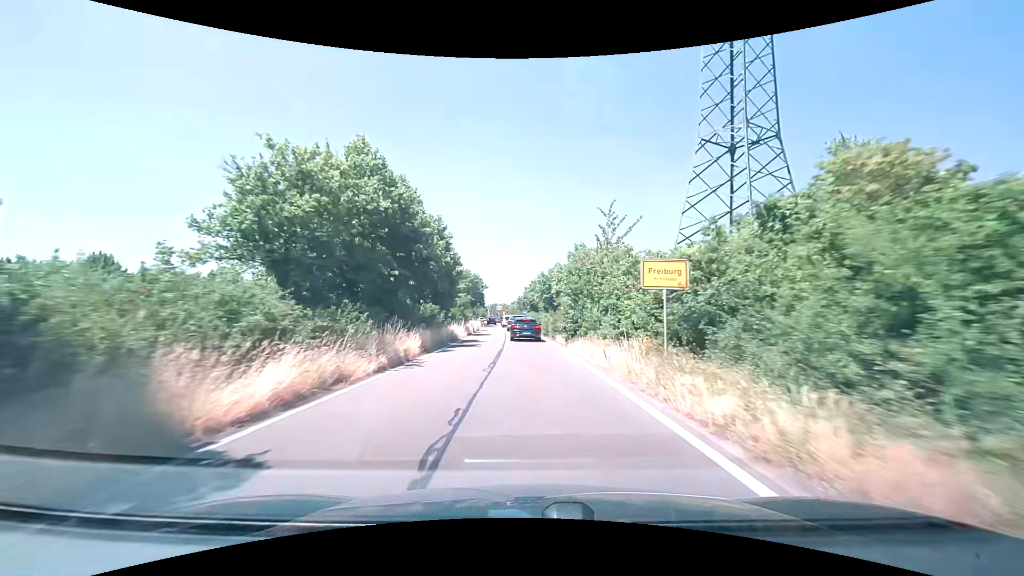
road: trunk_link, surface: asphalt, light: Day
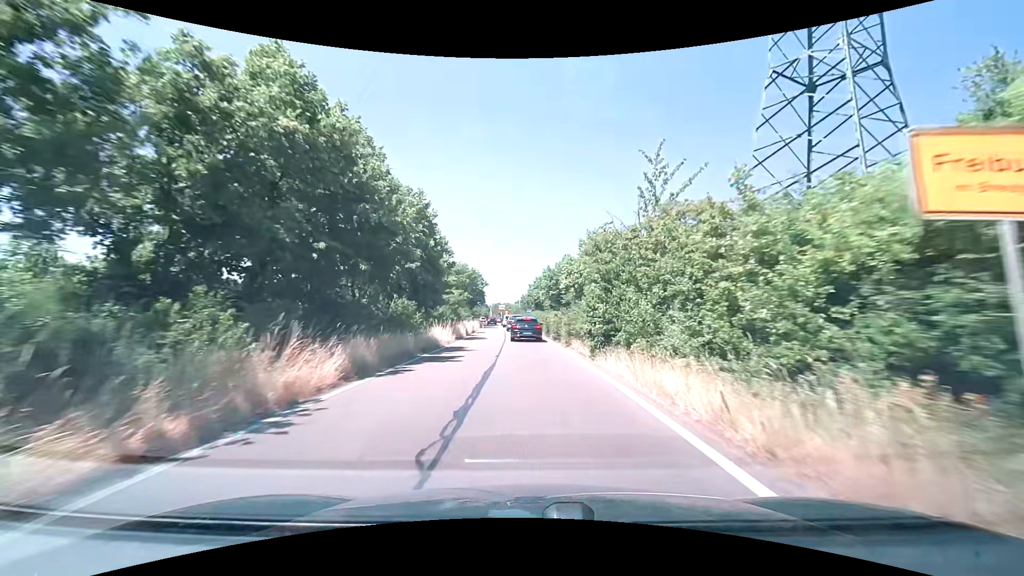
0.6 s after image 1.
(0.0, +8.2) m; -1°
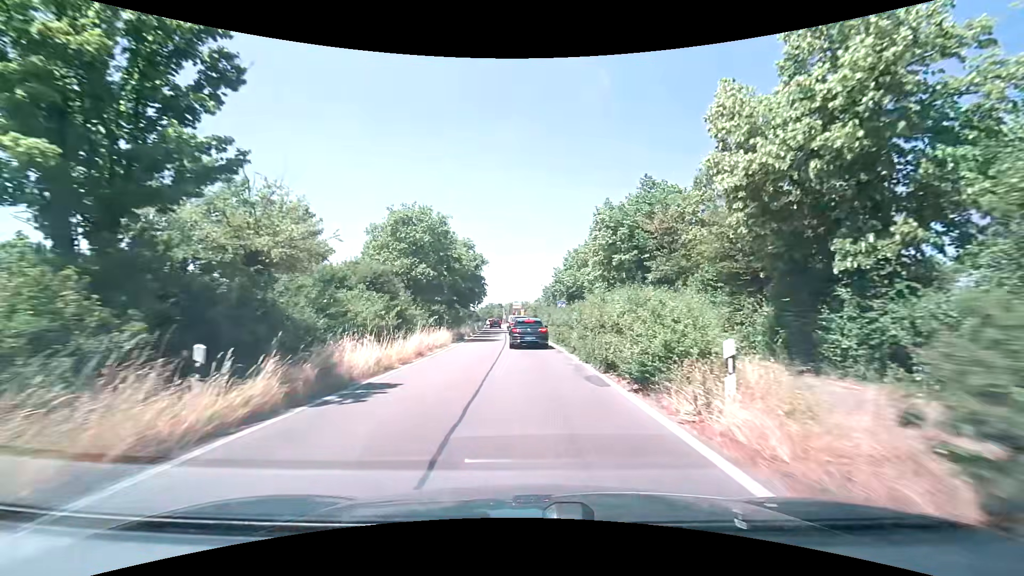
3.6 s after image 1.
(-0.6, +36.8) m; -2°
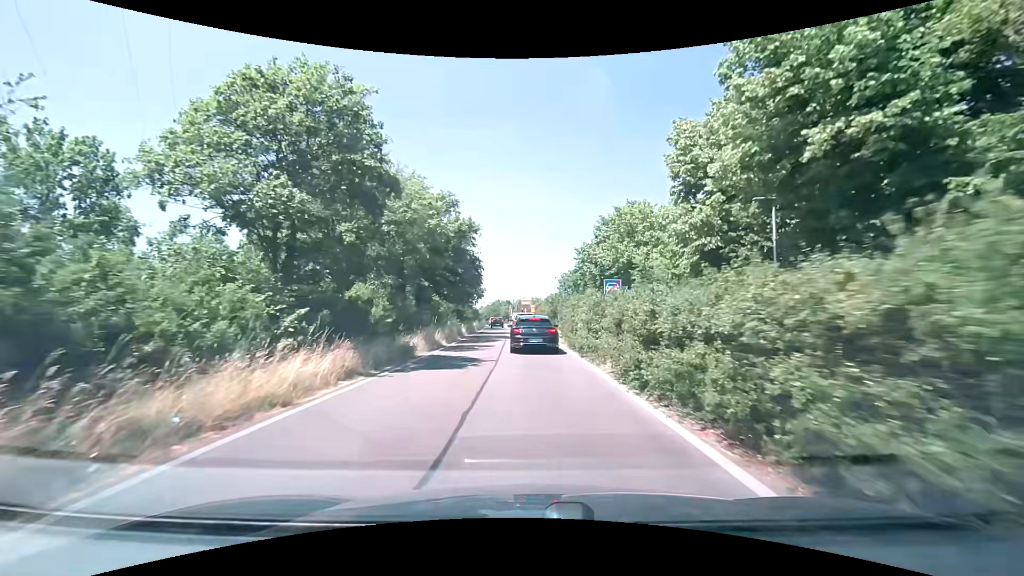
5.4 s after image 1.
(-0.3, +18.1) m; -2°
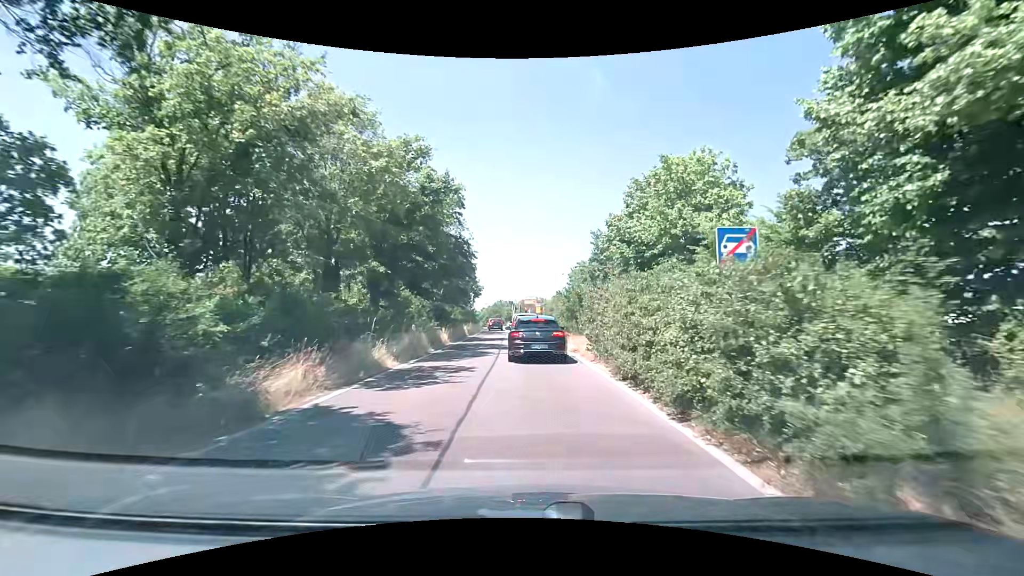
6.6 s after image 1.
(0.0, +10.3) m; 0°
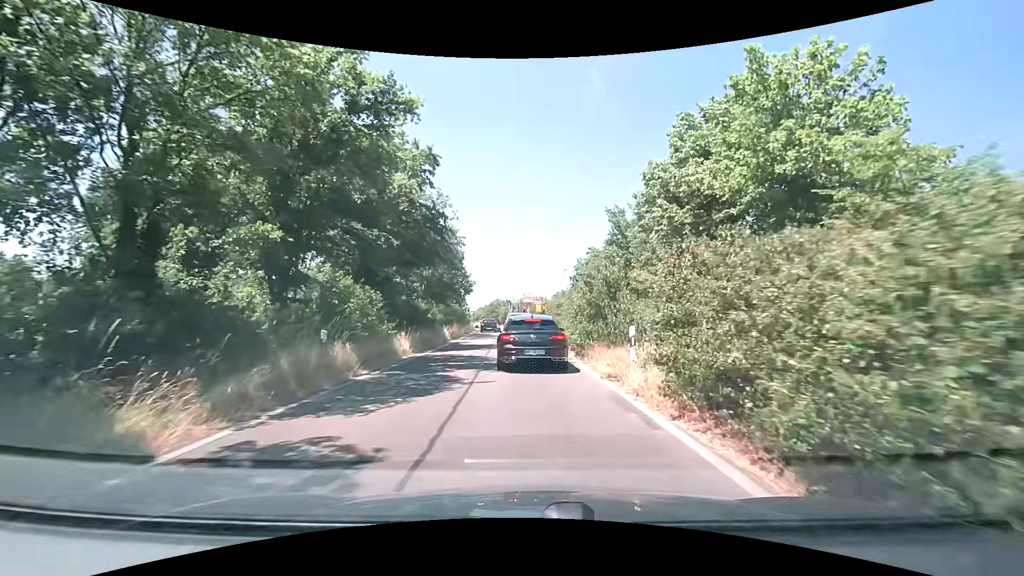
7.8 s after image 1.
(0.0, +8.7) m; +1°
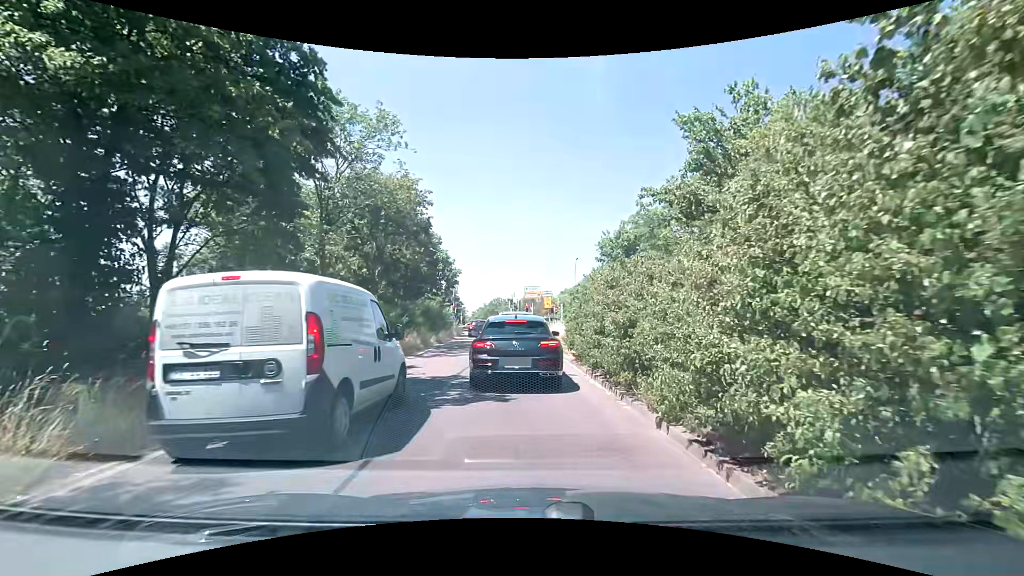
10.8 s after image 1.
(-0.1, +14.4) m; 0°
